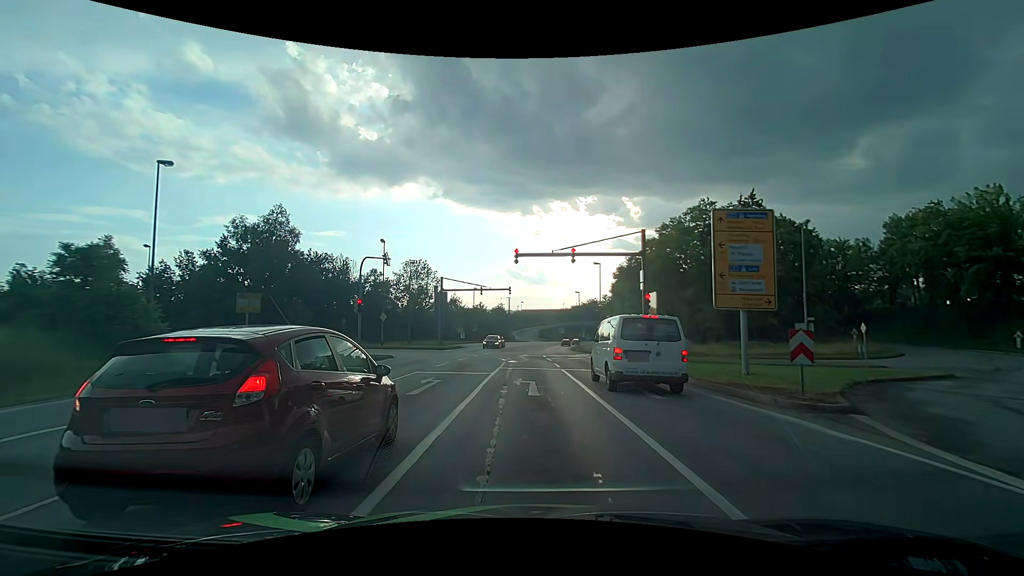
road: primary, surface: asphalt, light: Day
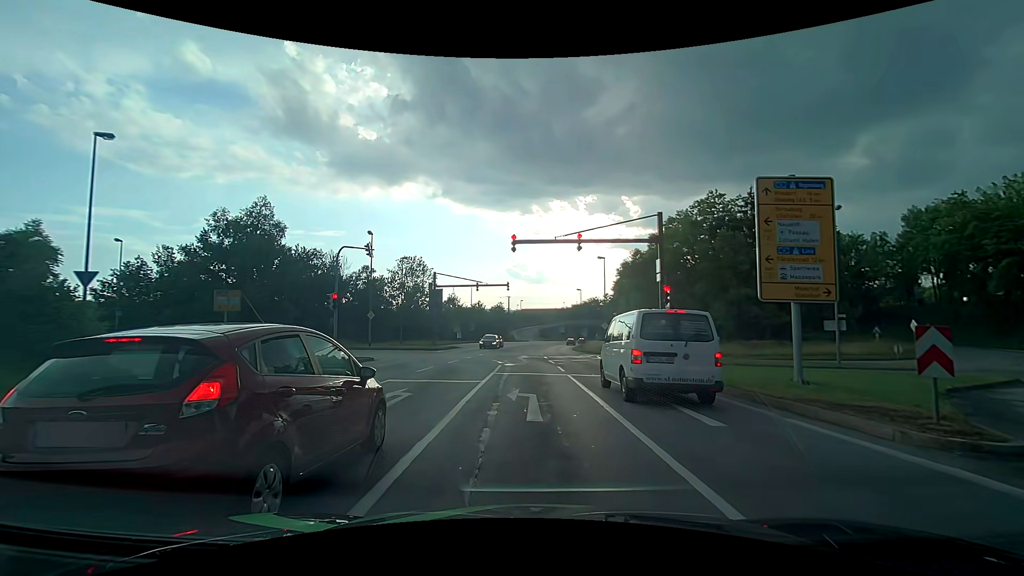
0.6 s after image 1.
(0.0, +3.6) m; 0°
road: primary_link
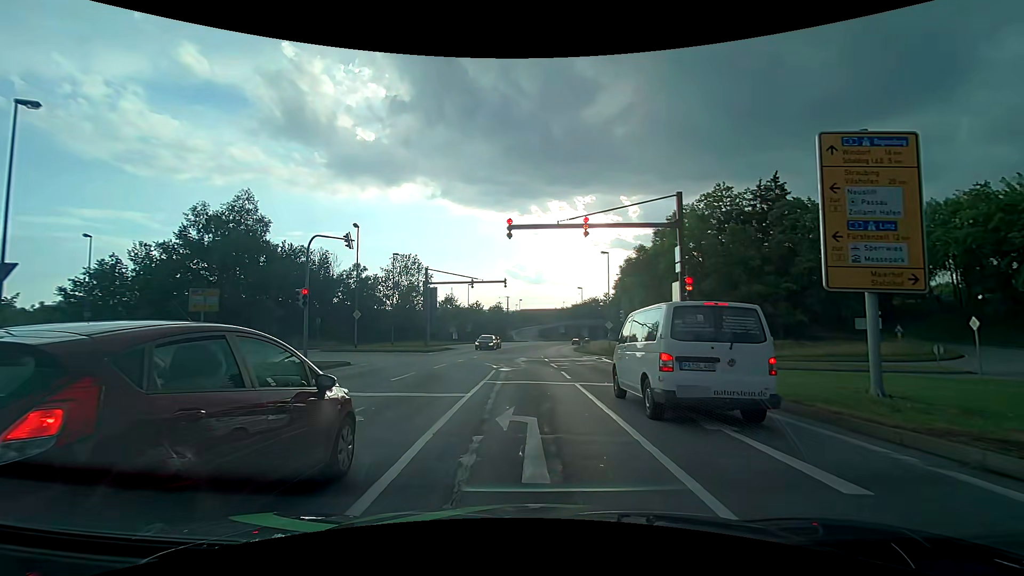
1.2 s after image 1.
(0.0, +3.3) m; 0°
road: primary
(0, +10) (0, +20) (-2, +30) (-10, +35) (-20, +37) (-30, +38) (-40, +39) (-50, +40) (-60, +42) (-69, +44) m
